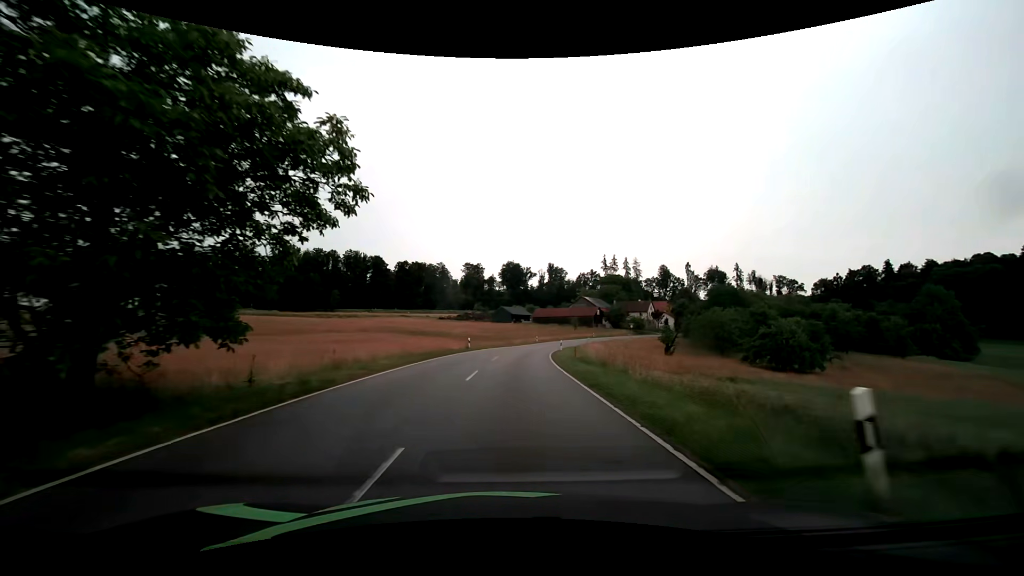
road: tertiary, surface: asphalt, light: Day
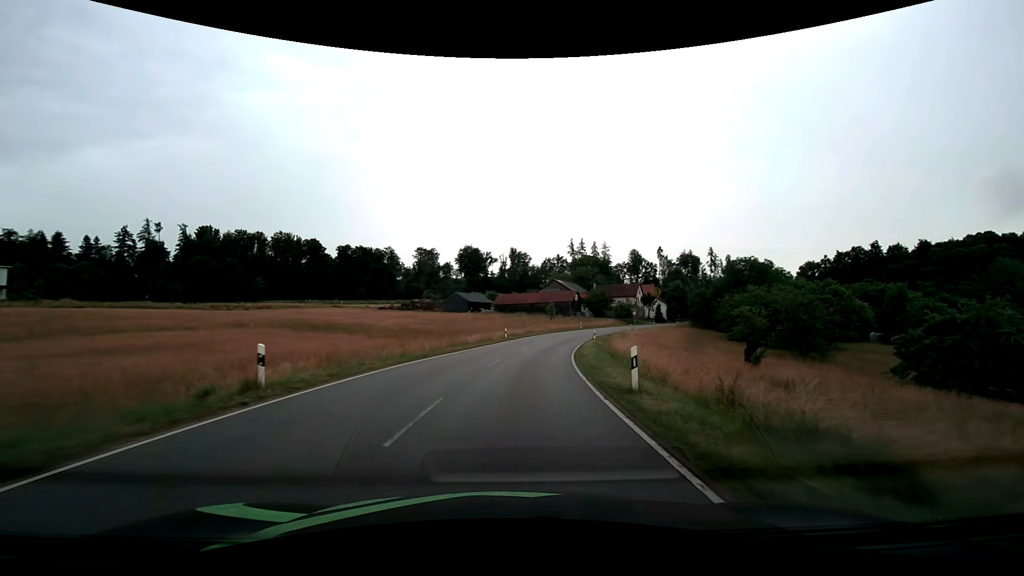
(+0.8, +32.3) m; +4°
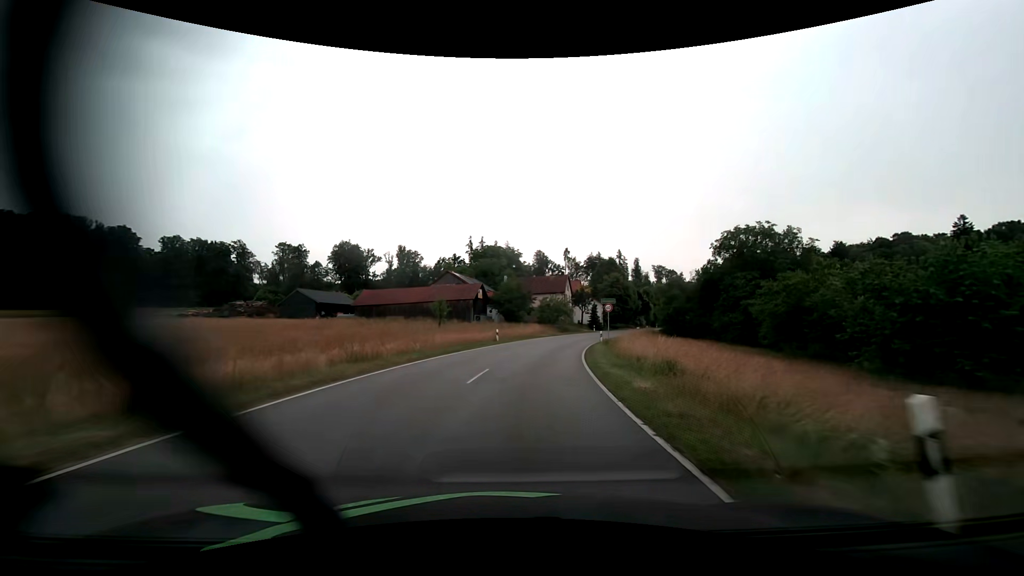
(+4.2, +41.5) m; +12°
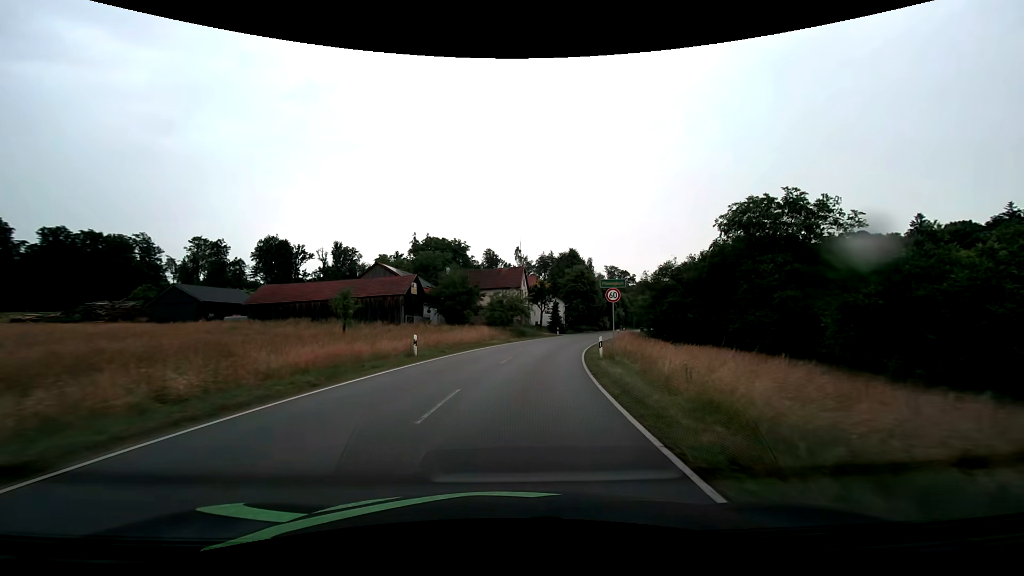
(+0.8, +16.8) m; +6°
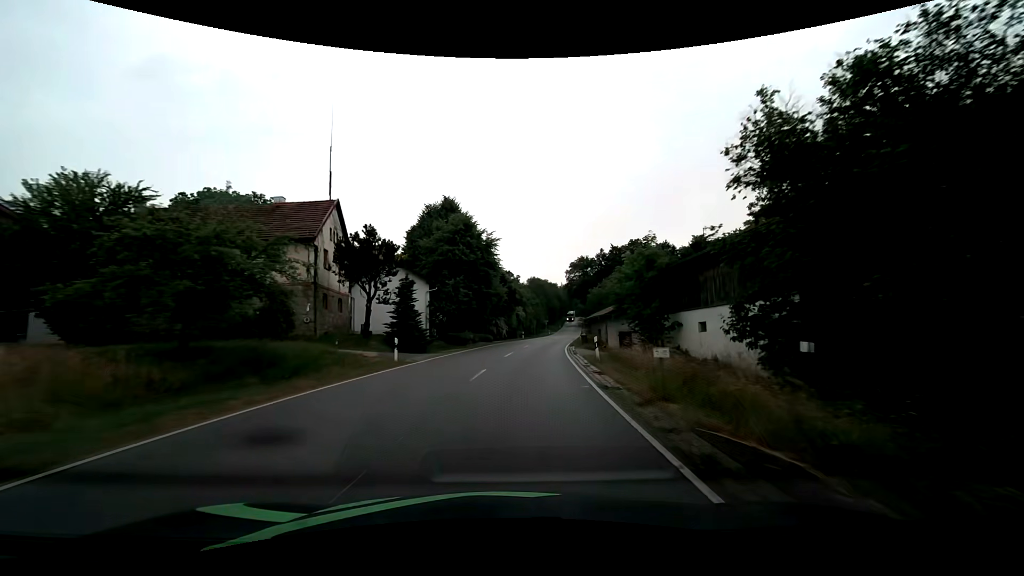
(+5.4, +41.6) m; +14°
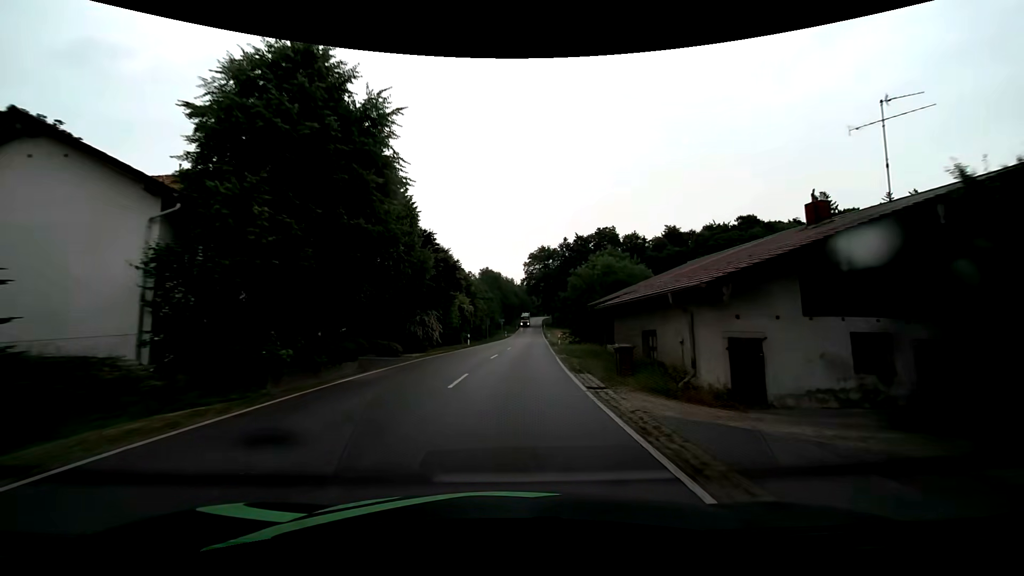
(+1.3, +25.4) m; +5°
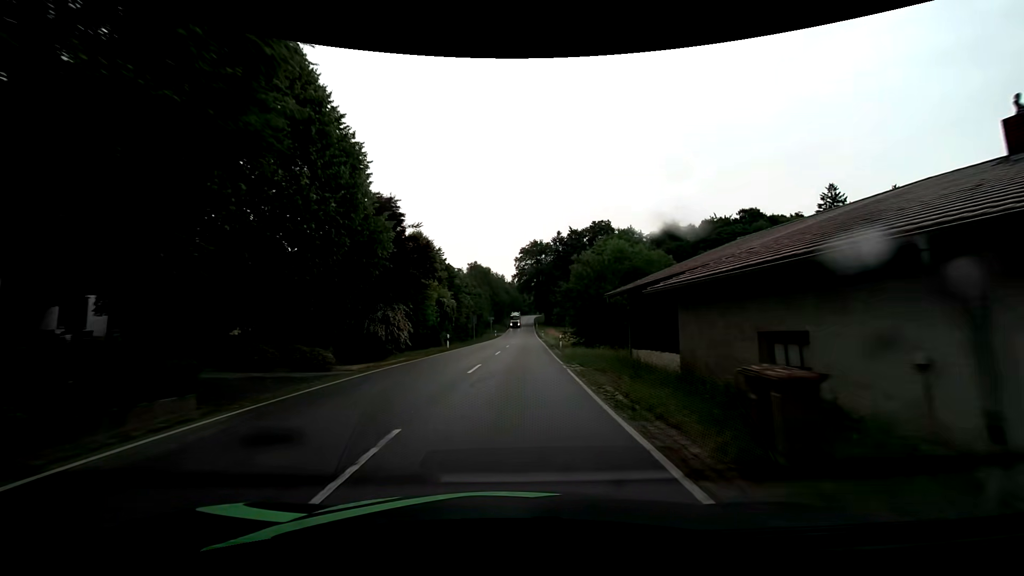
(+0.1, +8.5) m; +1°
(0, +10) (0, +20) (+1, +30) (+1, +40) (+2, +50) (+2, +60) (+3, +70) (+3, +80) (+4, +90) (+4, +100) m
